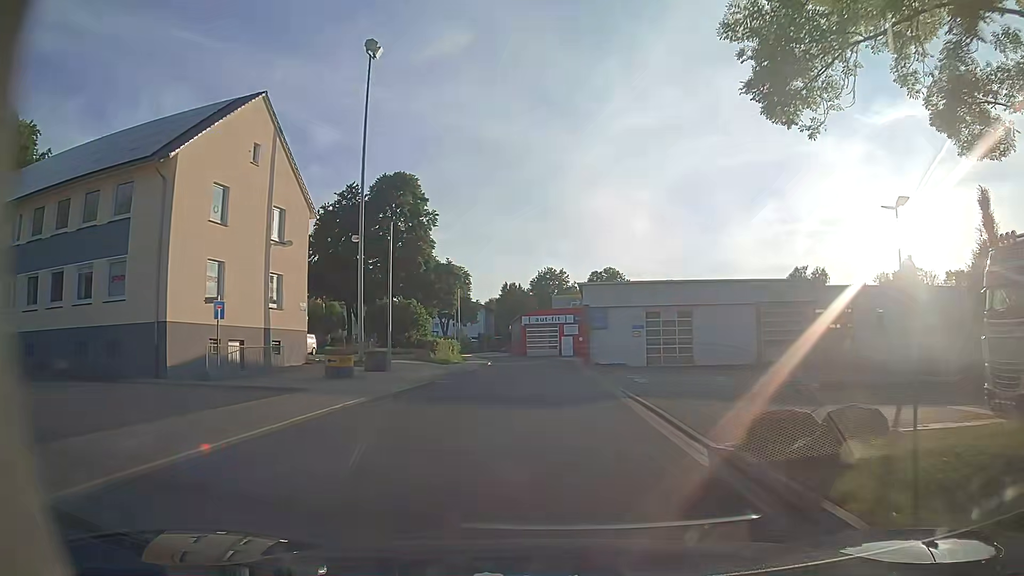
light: Day
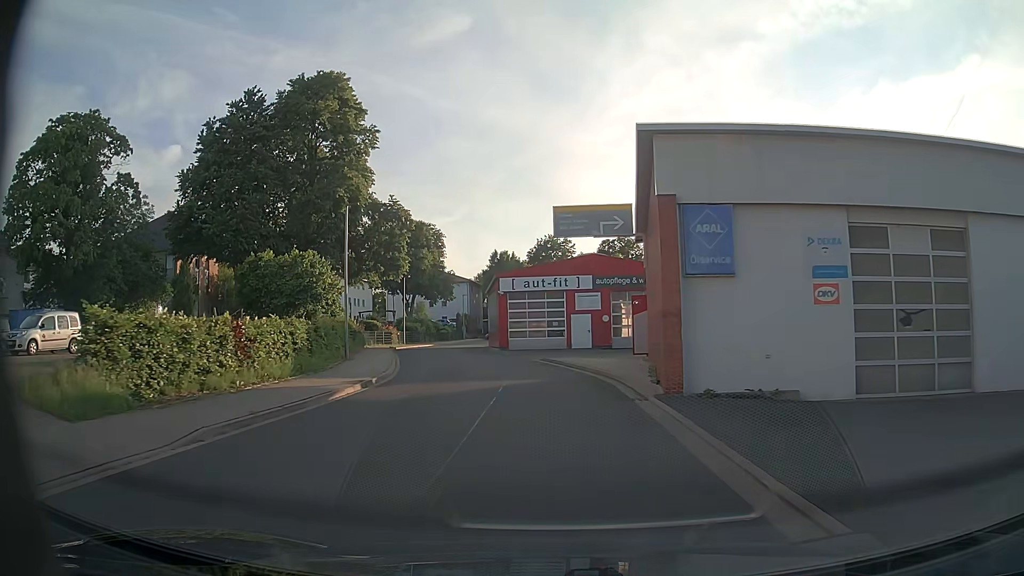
(+0.3, +32.6) m; 0°
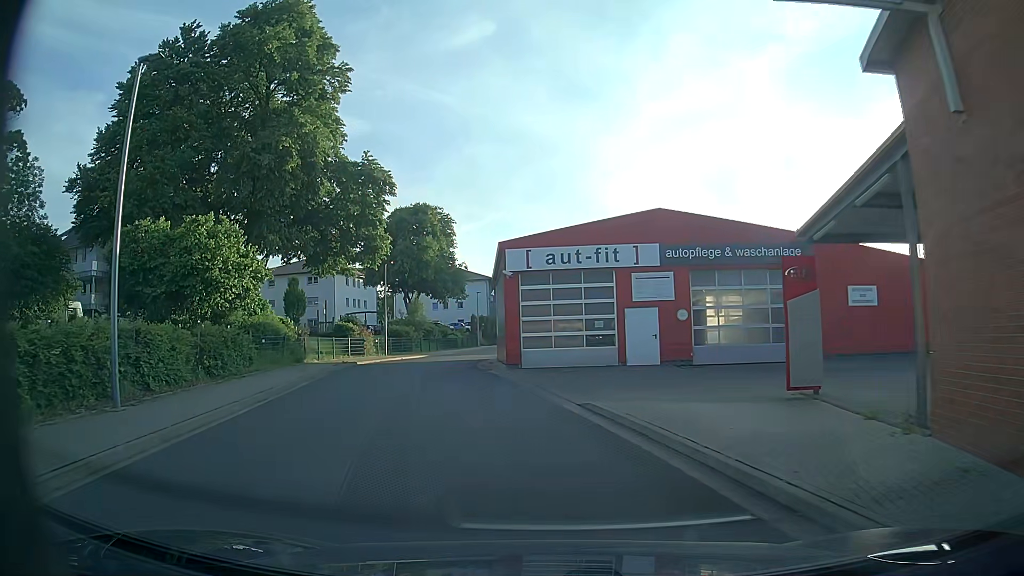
(-0.3, +16.1) m; -3°
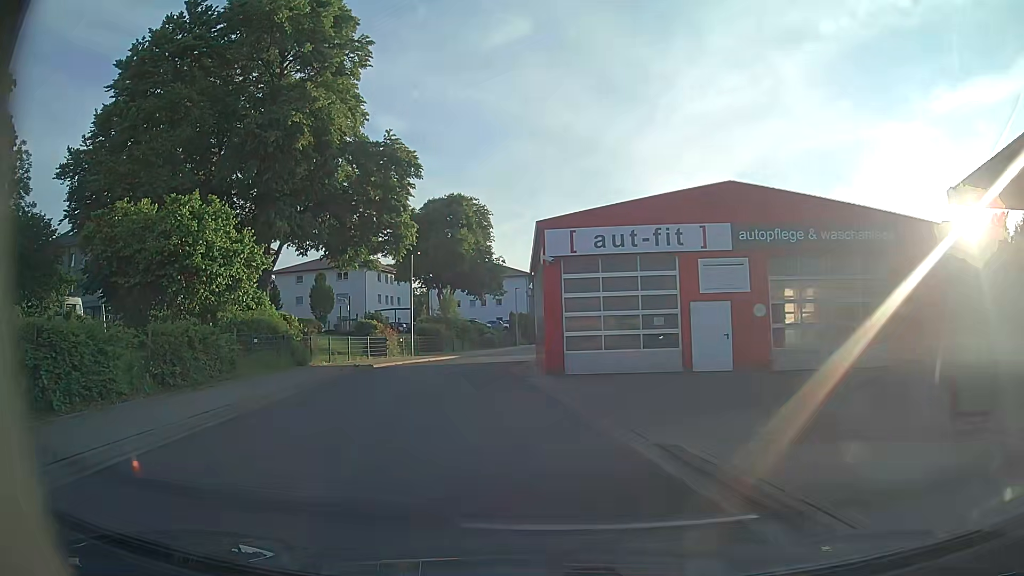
(-0.1, +4.3) m; -3°
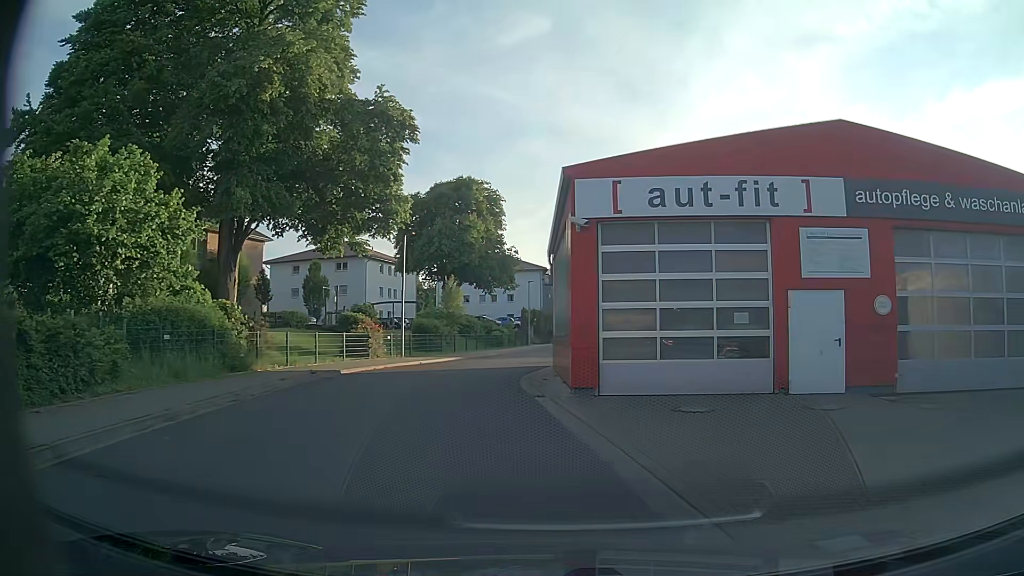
(-0.3, +6.4) m; -2°
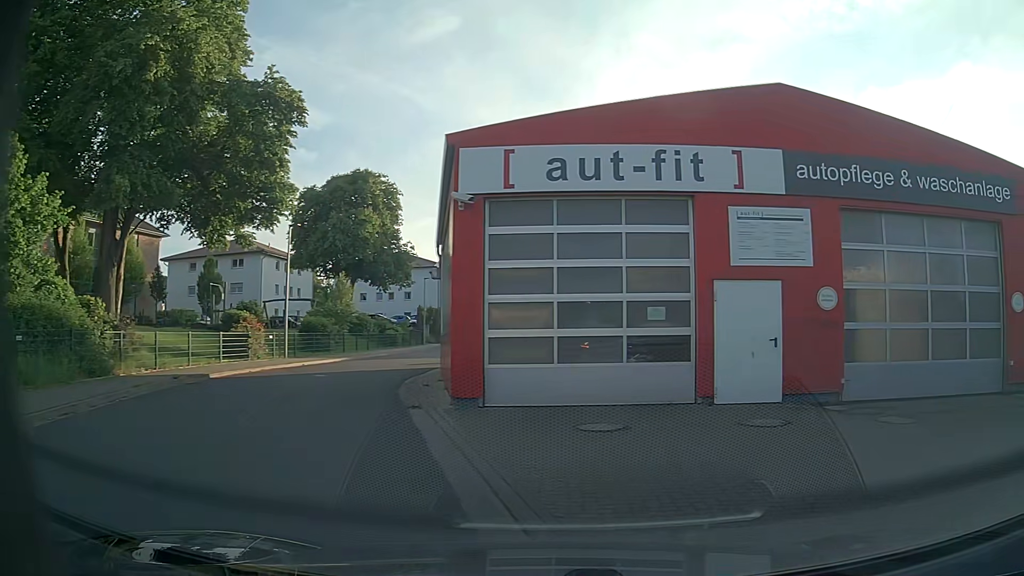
(+0.1, +2.2) m; +6°
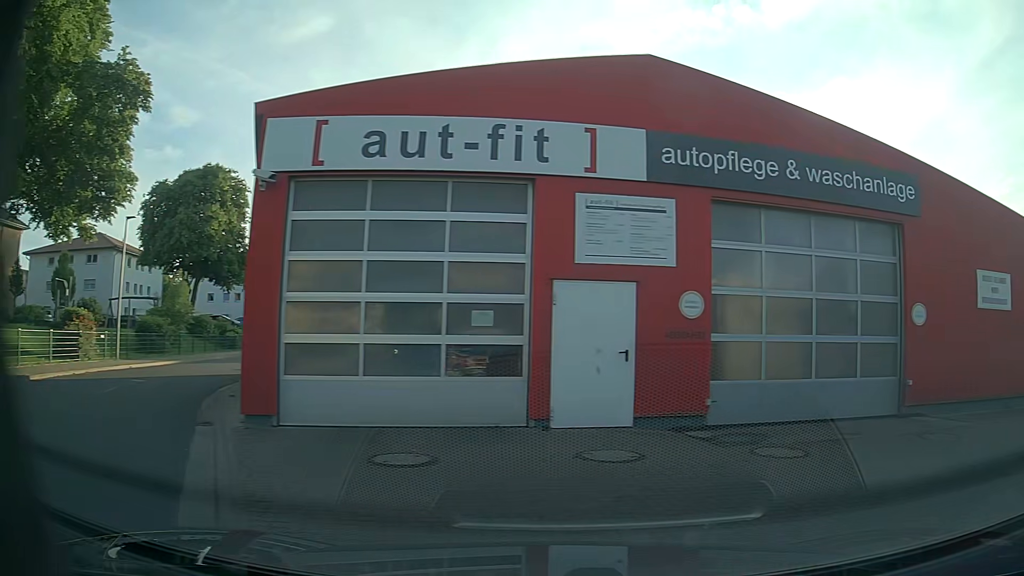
(+0.2, +1.9) m; +14°
